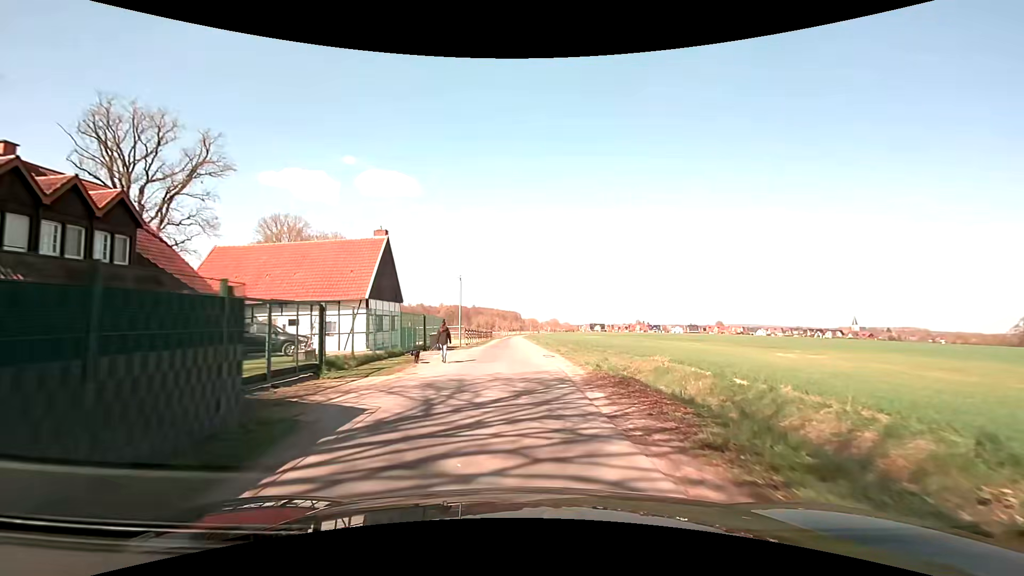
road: unclassified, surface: asphalt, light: Day
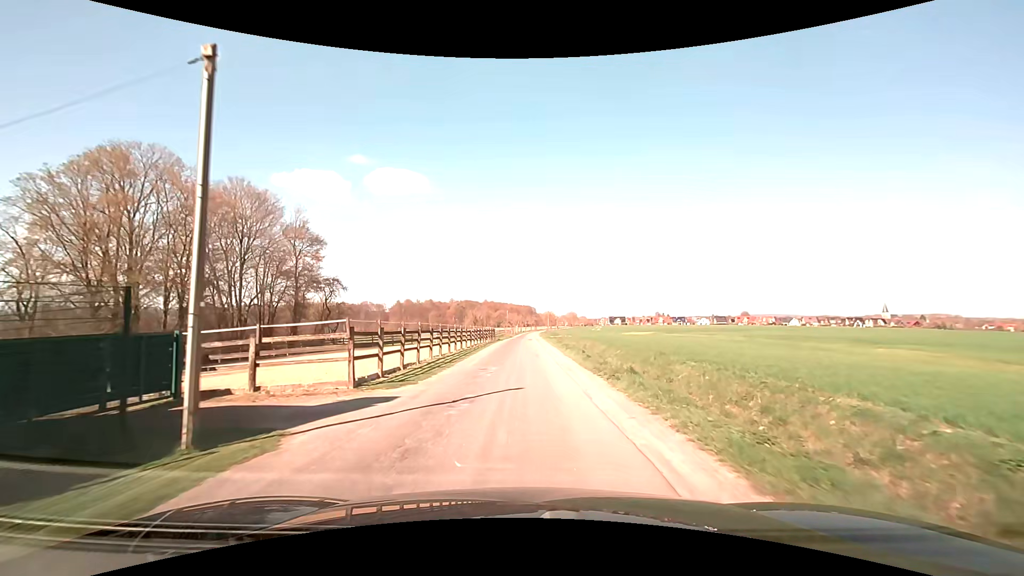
(-0.2, +31.9) m; -1°
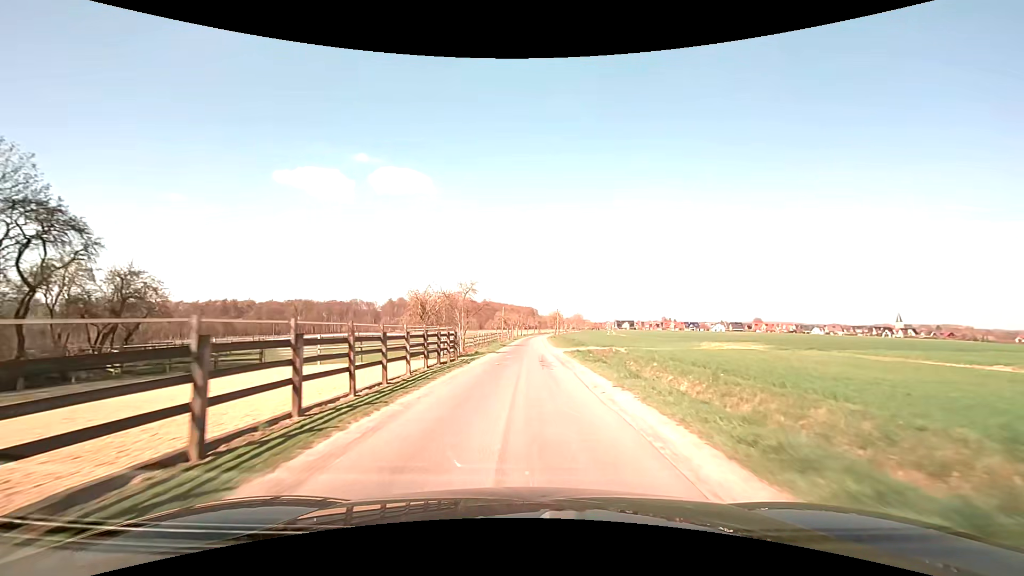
(-0.2, +37.4) m; 0°
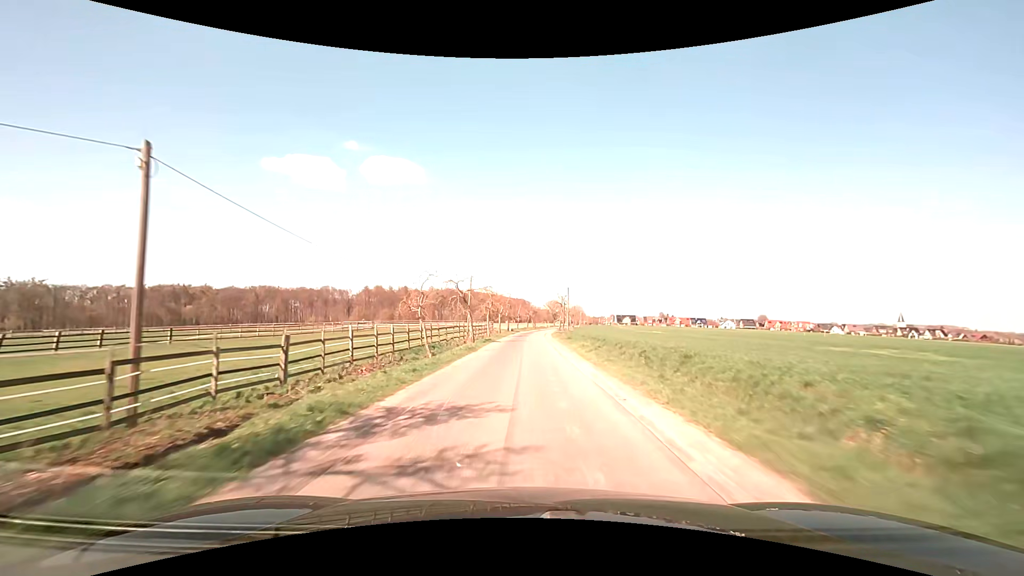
(+0.5, +48.4) m; +1°
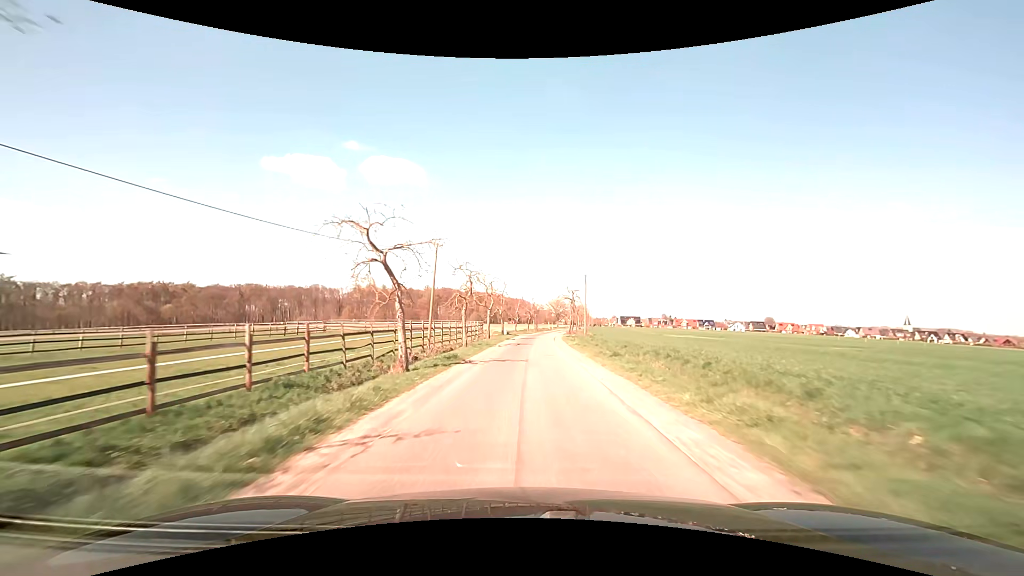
(0.0, +20.3) m; 0°
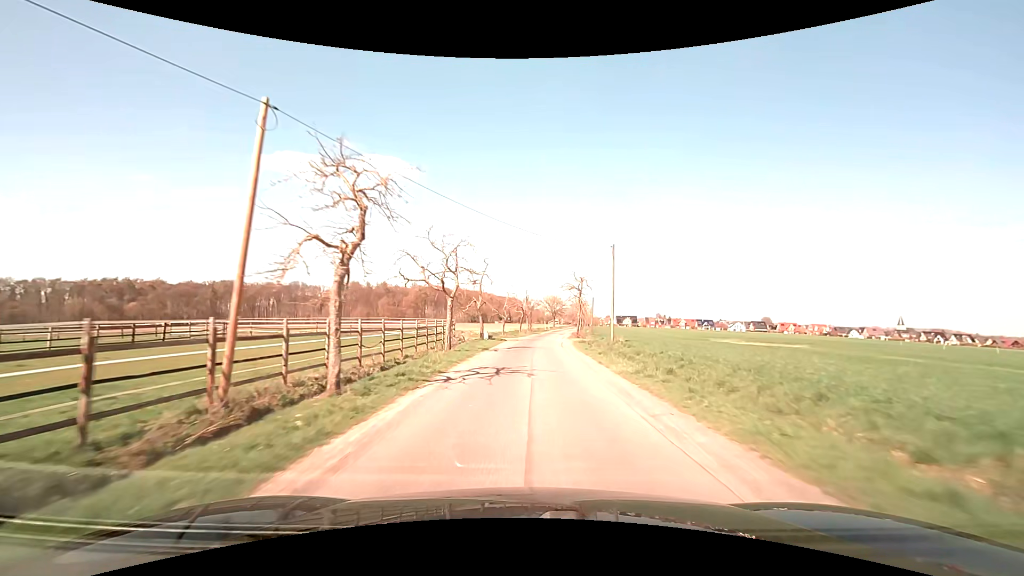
(+0.1, +19.7) m; +1°
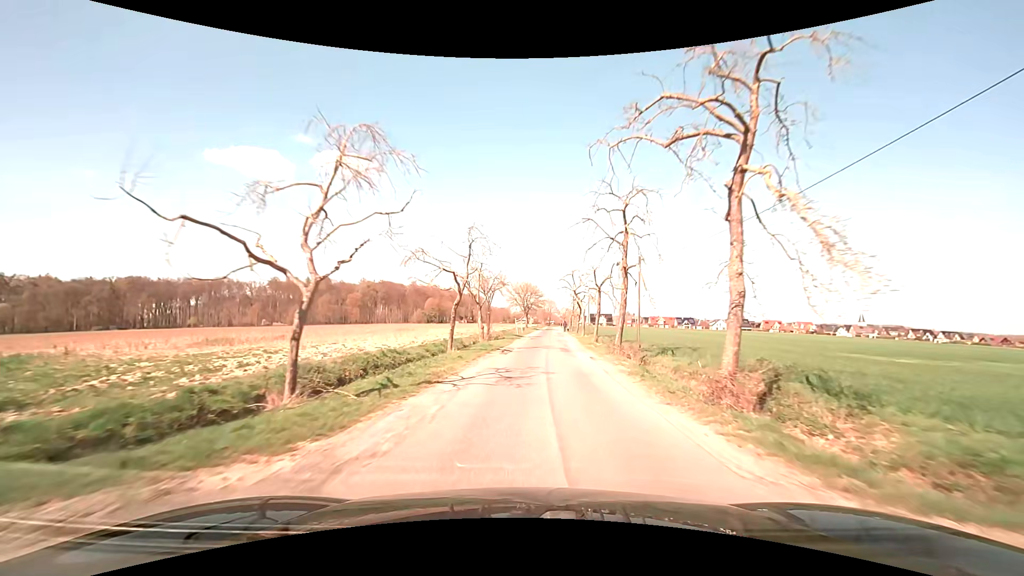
(+1.1, +43.9) m; +4°
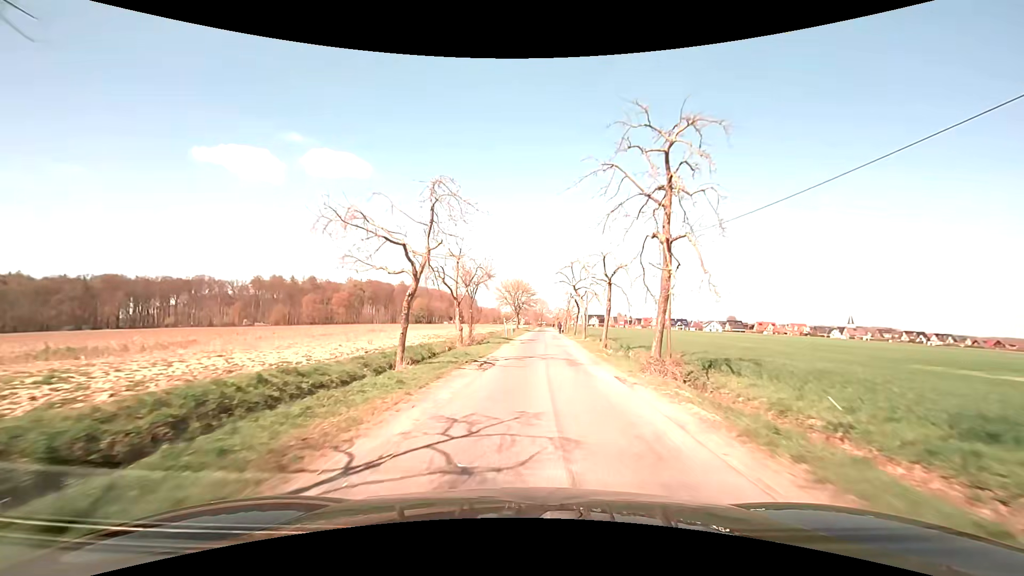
(0.0, +7.7) m; +1°
(0, +10) (0, +20) (+1, +30) (+1, +40) (+1, +50) (+2, +60) (+2, +70) (+3, +80) (+4, +90) (+4, +100) m
